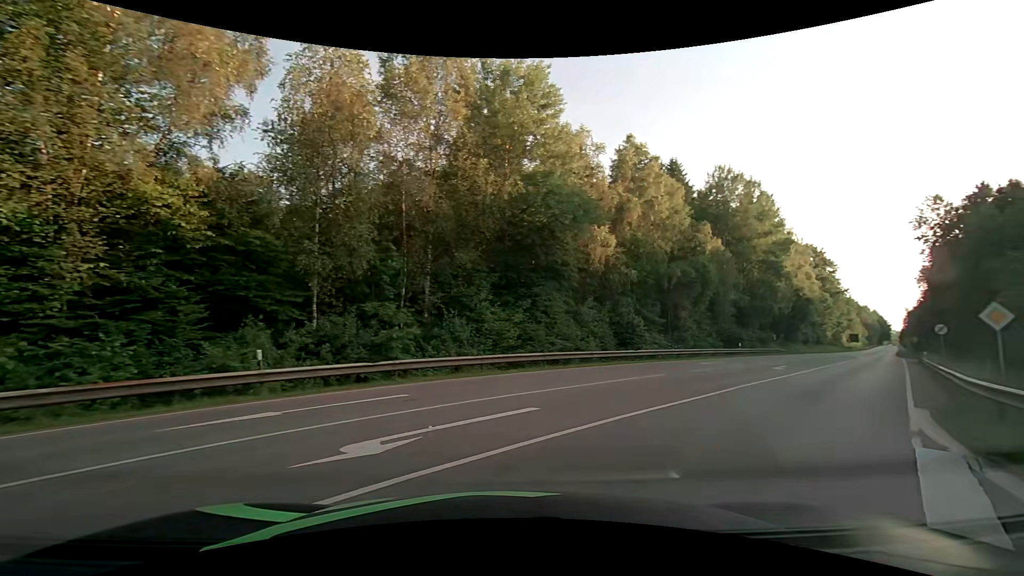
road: secondary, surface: asphalt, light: Day
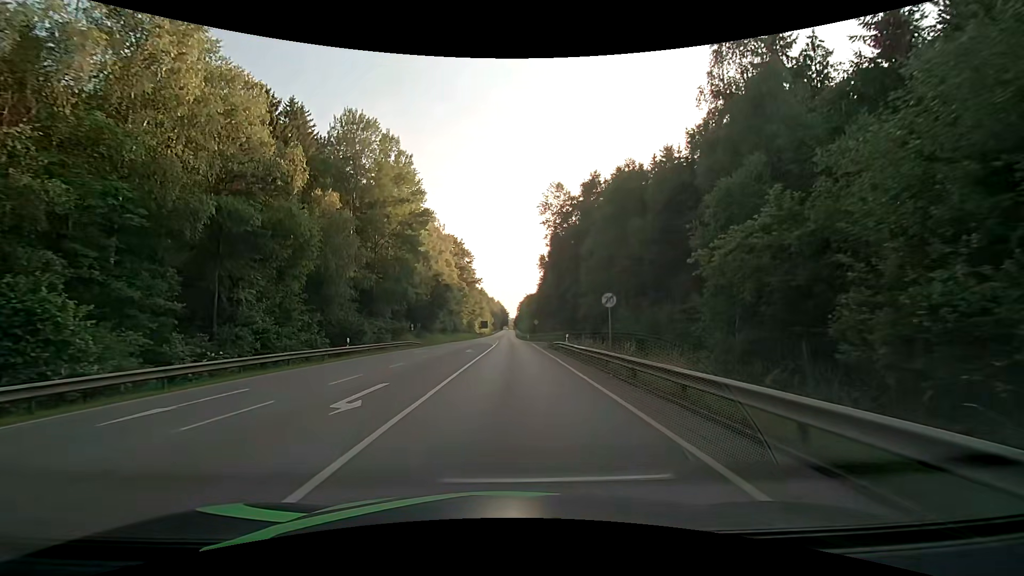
(+9.4, +17.3) m; +39°
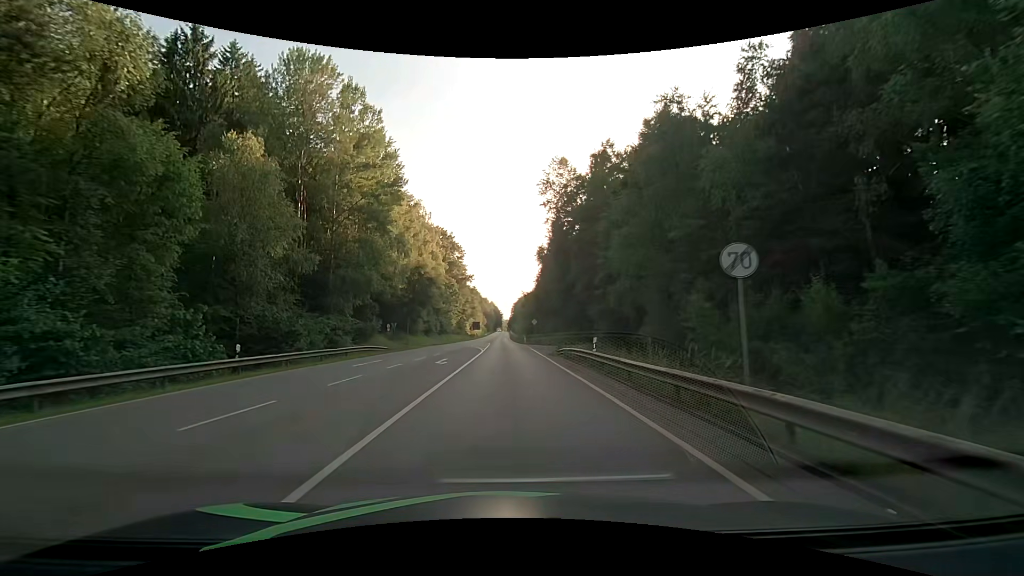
(-0.1, +12.1) m; 0°
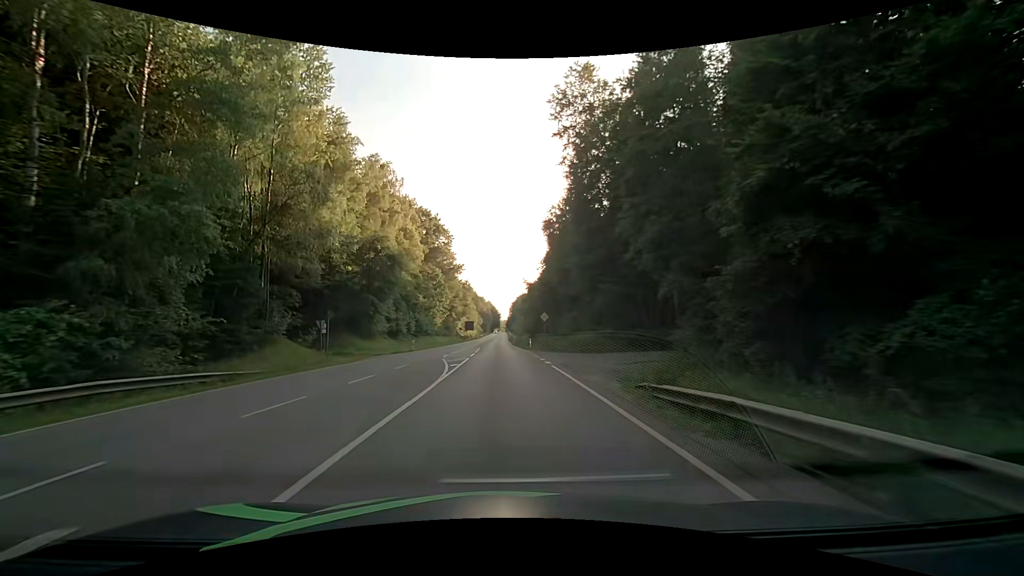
(+0.2, +23.2) m; +1°
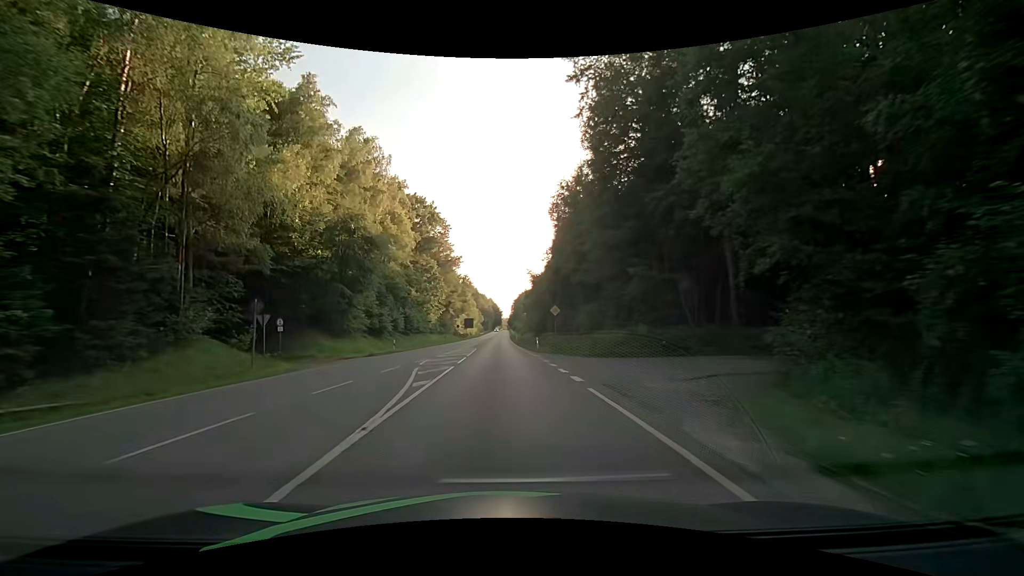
(-0.1, +9.0) m; -1°
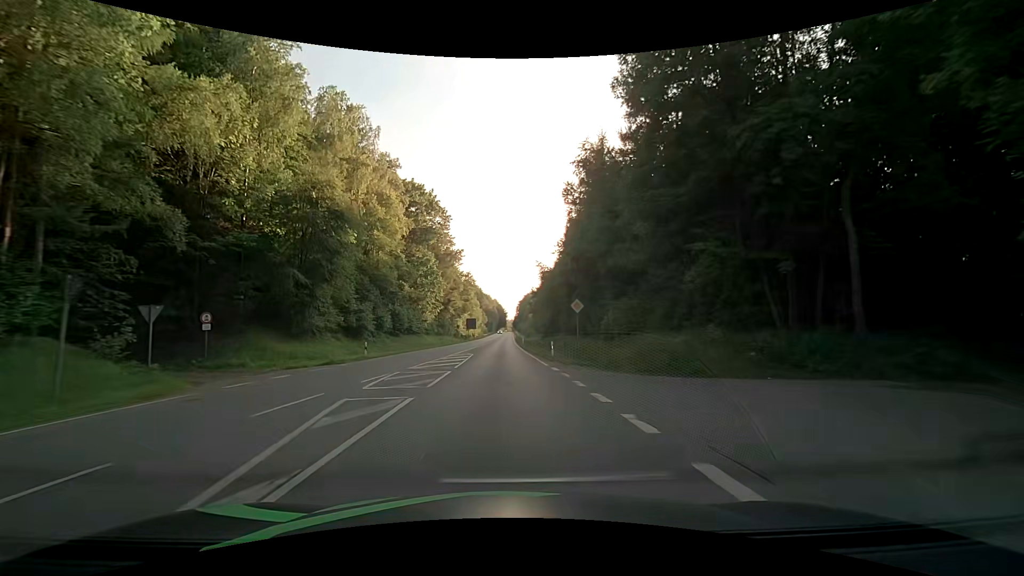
(0.0, +9.5) m; 0°
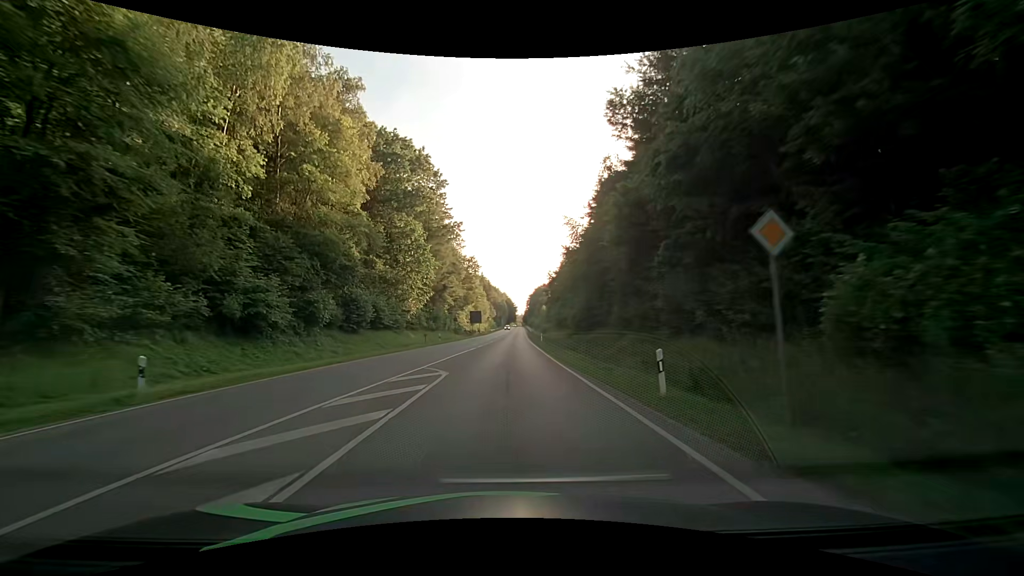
(-0.2, +20.0) m; -1°
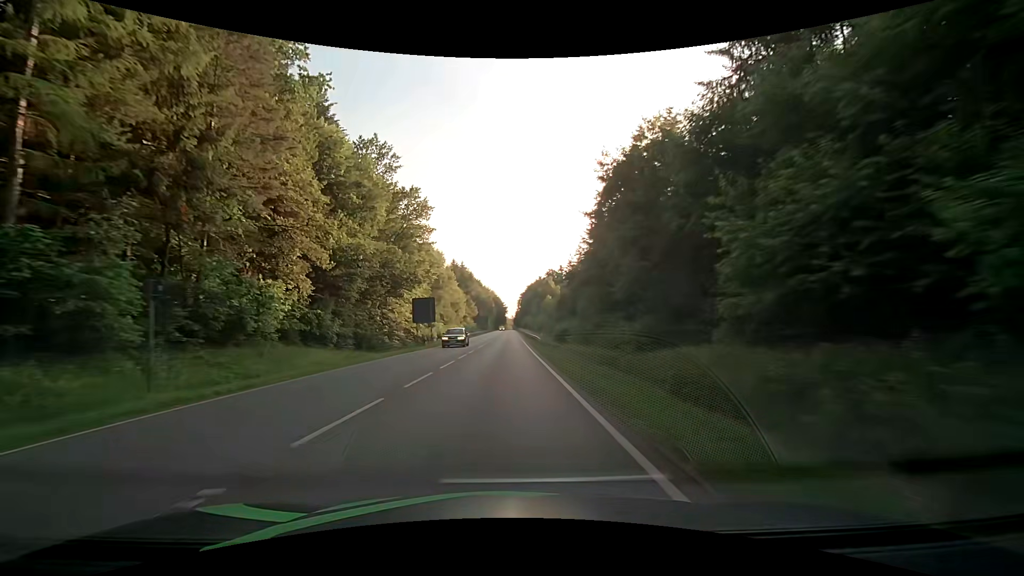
(+1.1, +56.6) m; +1°
(0, +10) (0, +20) (0, +30) (0, +40) (0, +50) (0, +60) (0, +70) (0, +80) (0, +90) (0, +100) m
